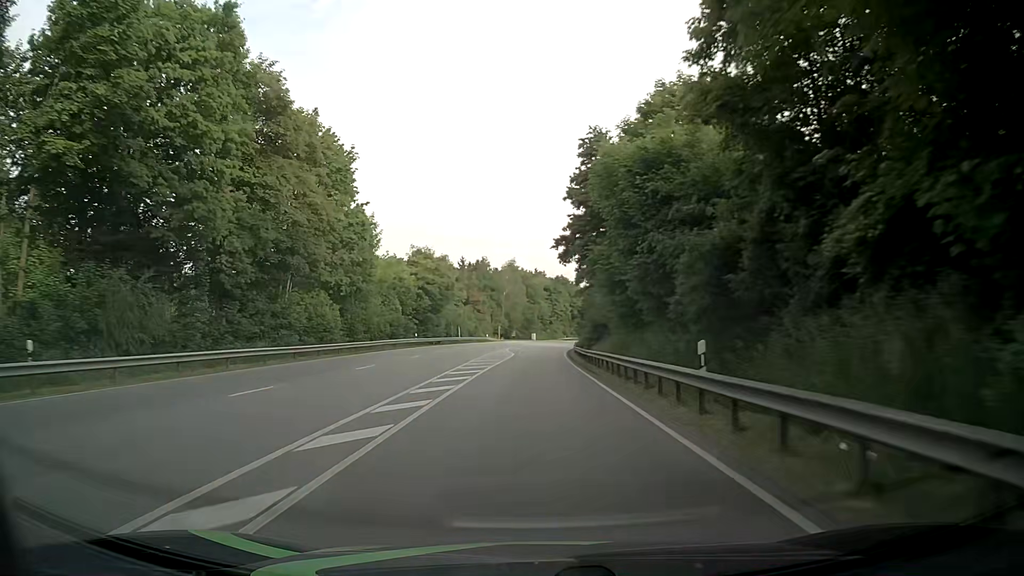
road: primary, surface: asphalt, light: Day
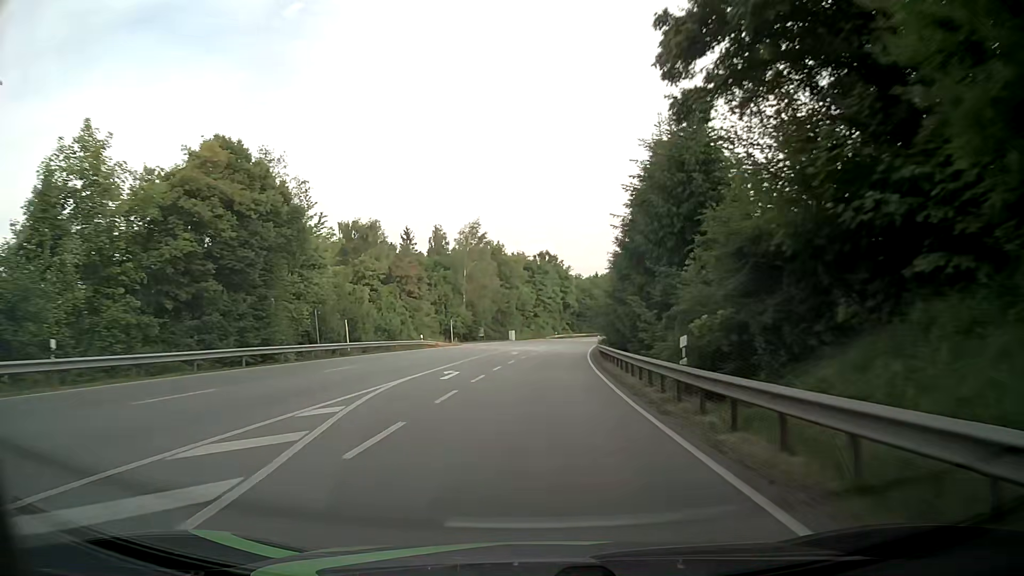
(+0.4, +50.3) m; +1°
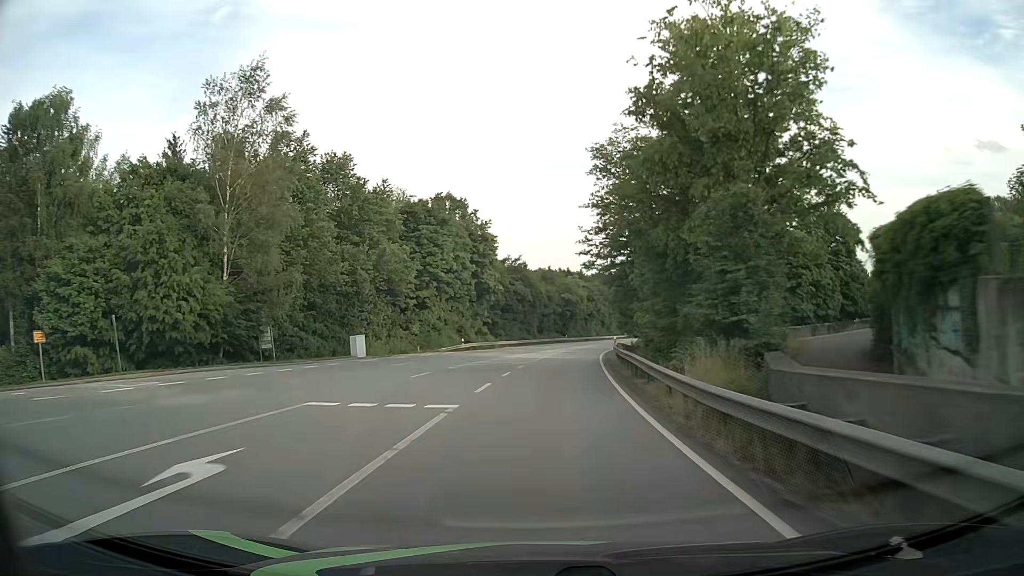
(+3.6, +62.4) m; +7°
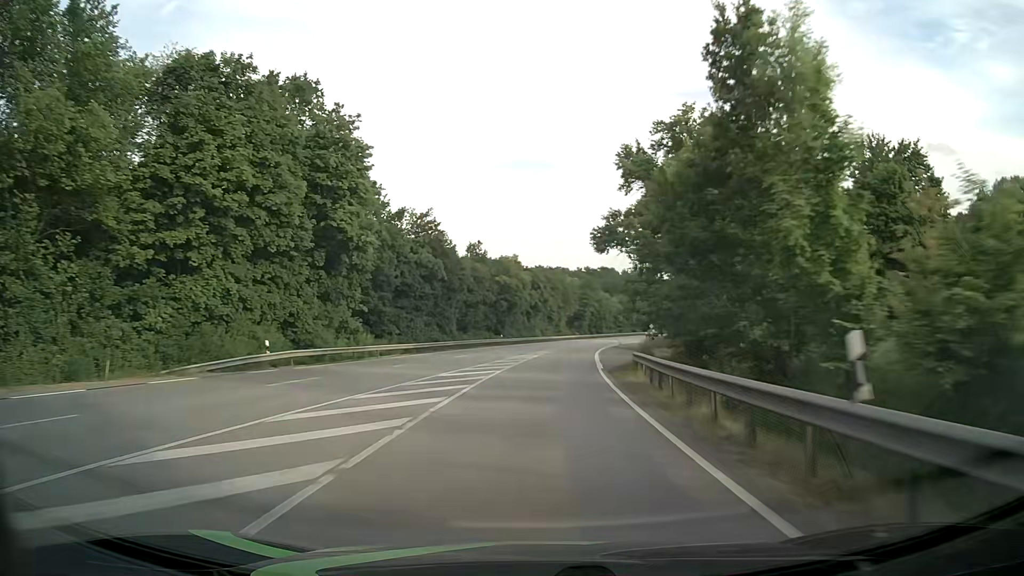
(+1.9, +37.4) m; +6°
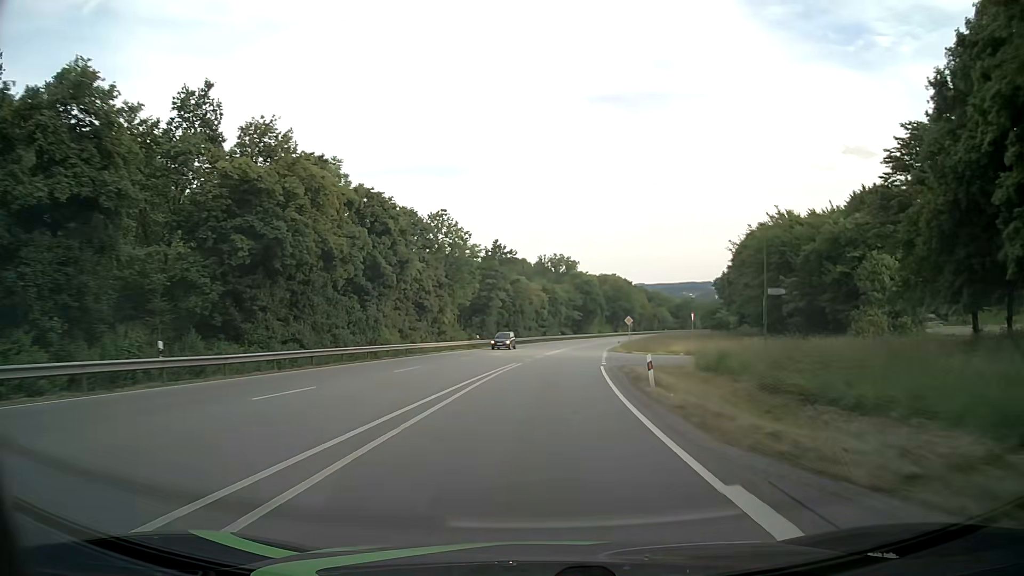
(+4.0, +62.4) m; +8°
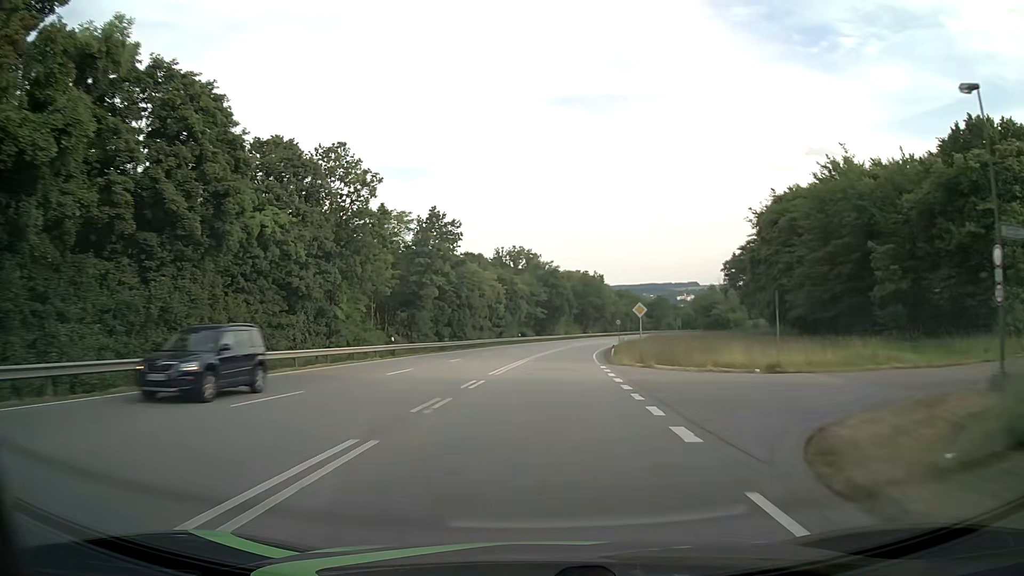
(+0.6, +25.0) m; +3°
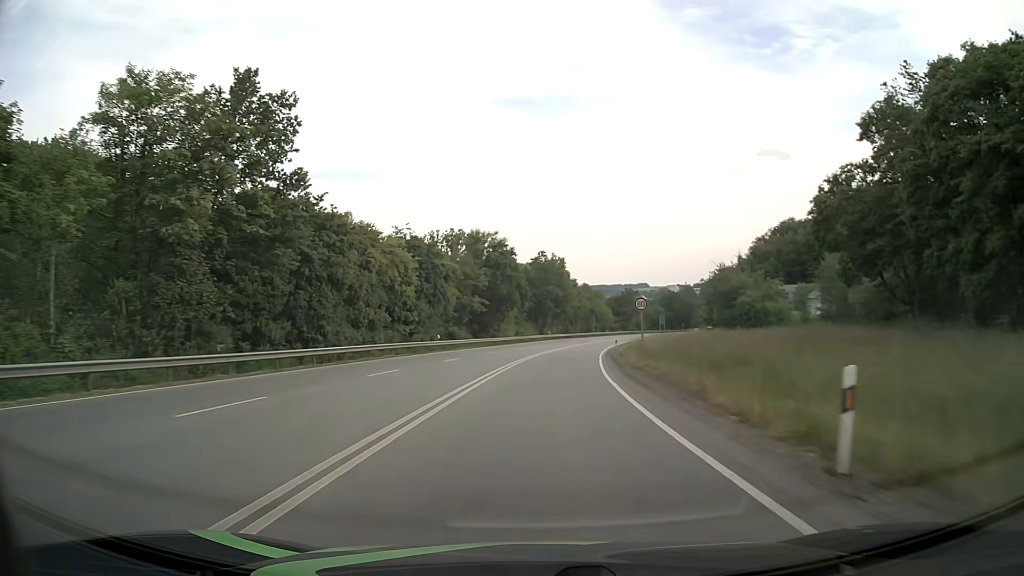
(+1.4, +37.6) m; +4°
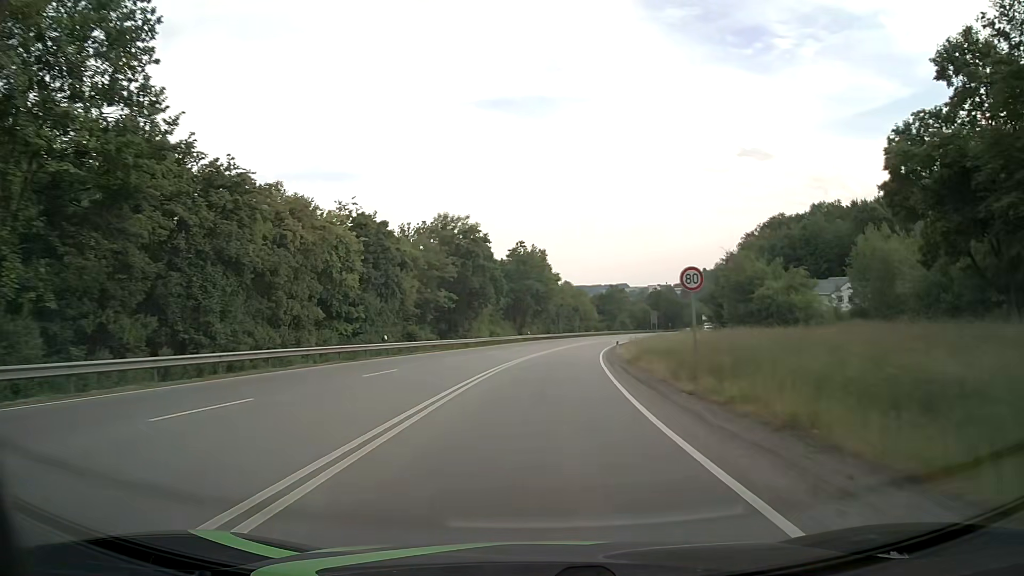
(+0.2, +12.5) m; +2°
(0, +10) (0, +20) (+1, +30) (+2, +40) (+3, +50) (+4, +60) (+6, +70) (+7, +80) (+9, +89) (+12, +99) m
